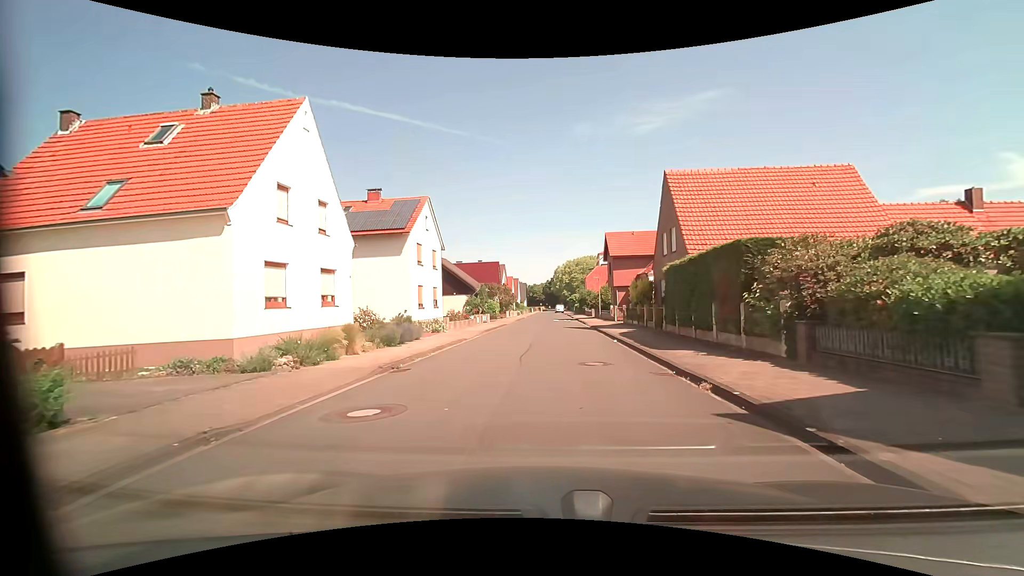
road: residential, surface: asphalt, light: Day
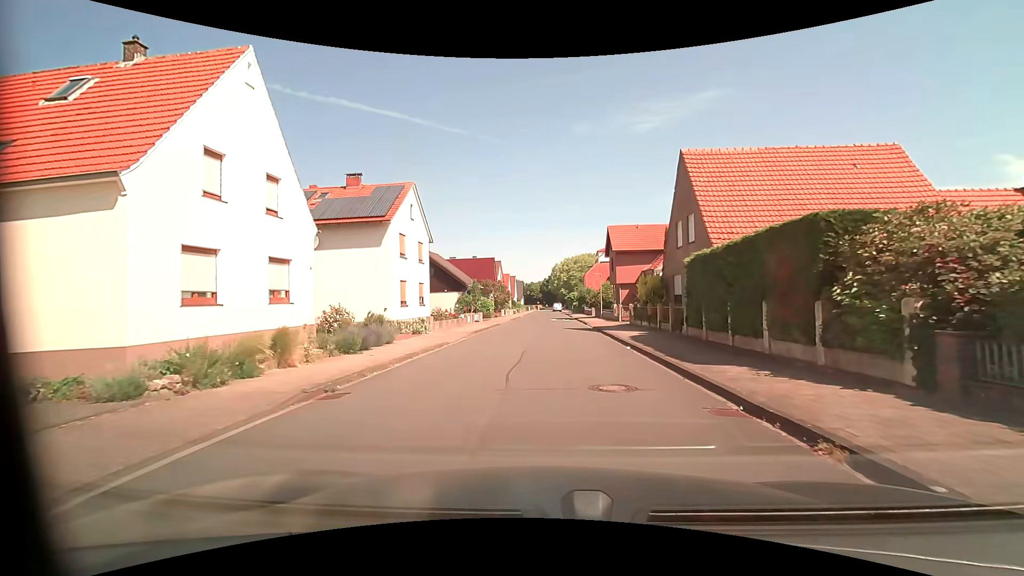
(0.0, +3.7) m; 0°
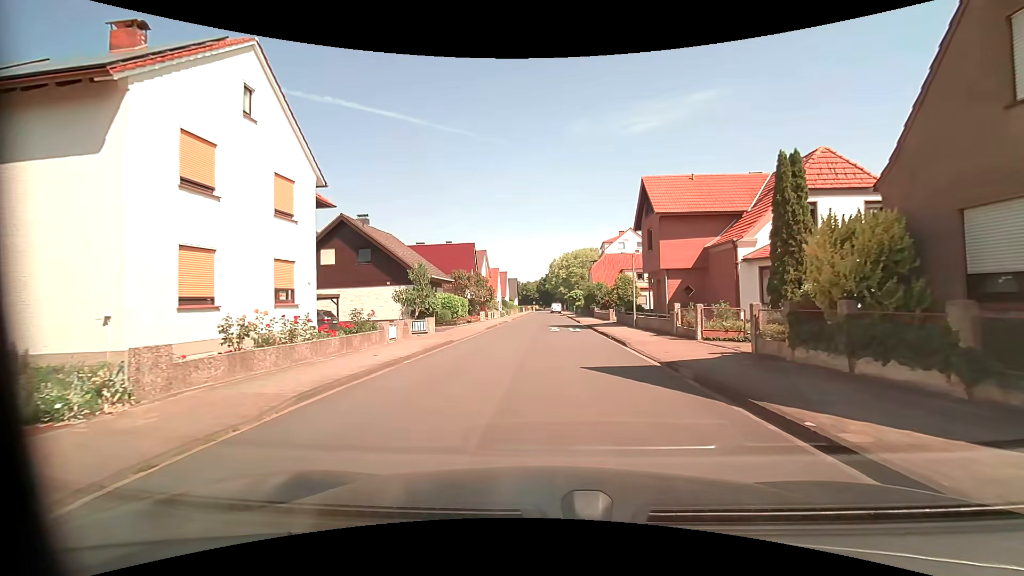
(+0.1, +18.6) m; +1°
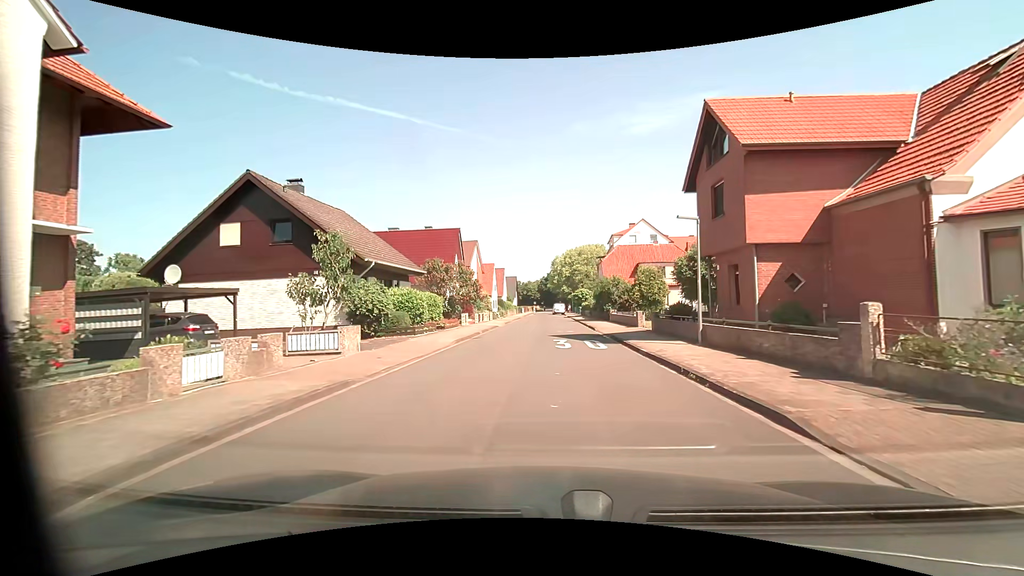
(-0.1, +11.3) m; -1°
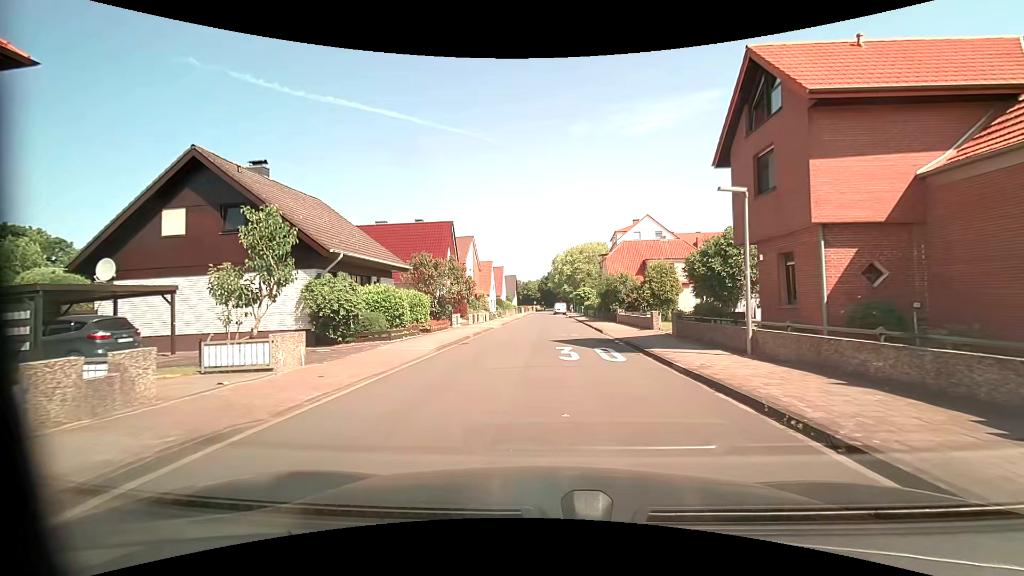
(0.0, +3.8) m; +1°
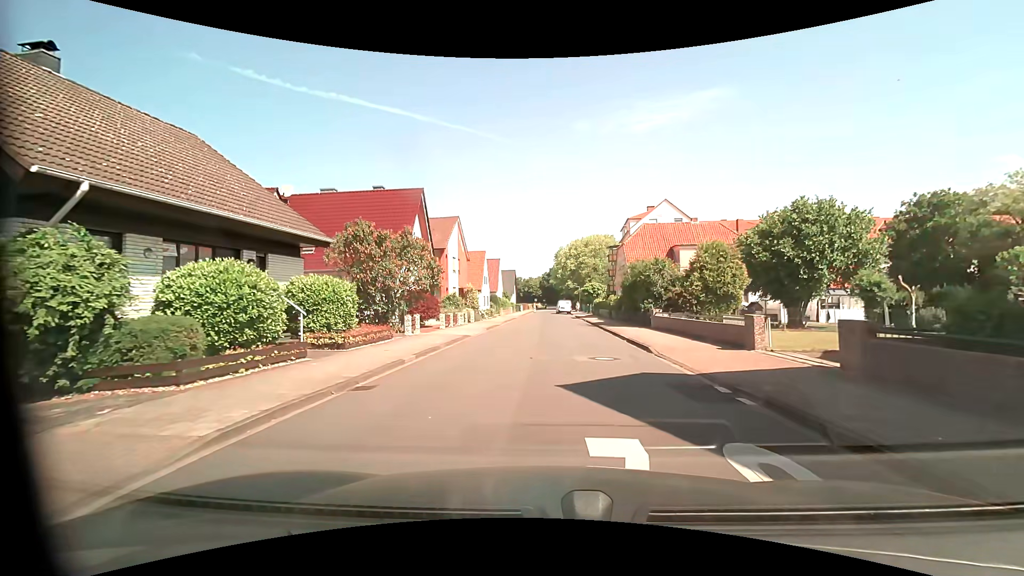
(-0.1, +11.5) m; -1°
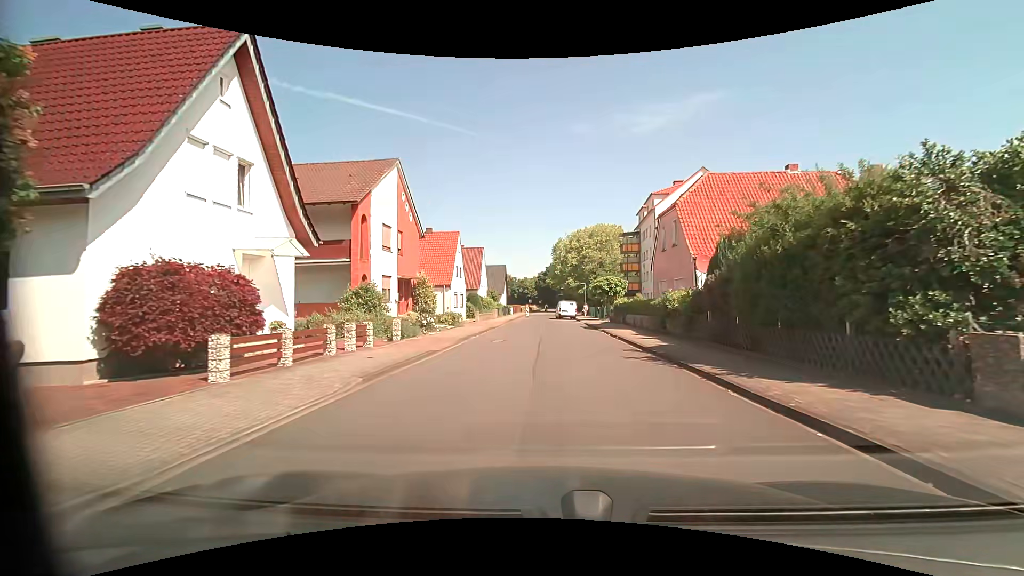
(+0.2, +19.3) m; +2°
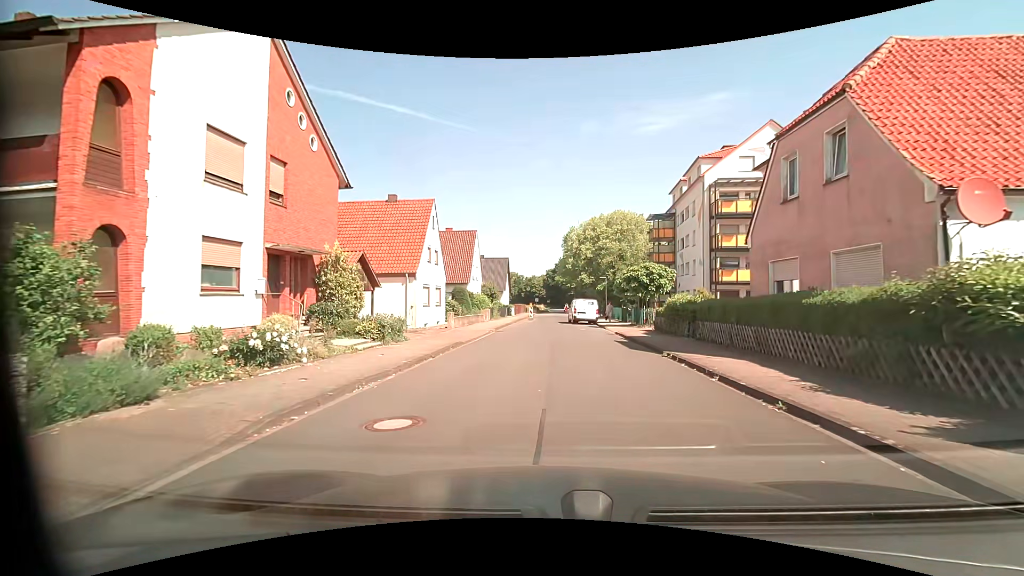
(-0.1, +14.5) m; -1°
(0, +10) (0, +20) (-1, +30) (-1, +40) (0, +50) (+1, +60) (+3, +70) (+10, +76) (+20, +77) (+30, +76) m
